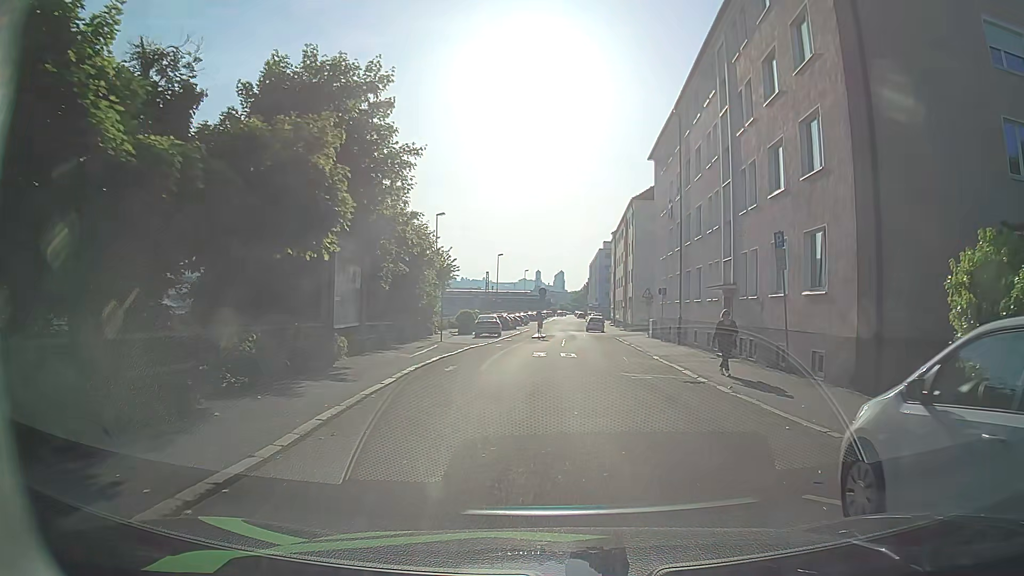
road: residential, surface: asphalt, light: Day
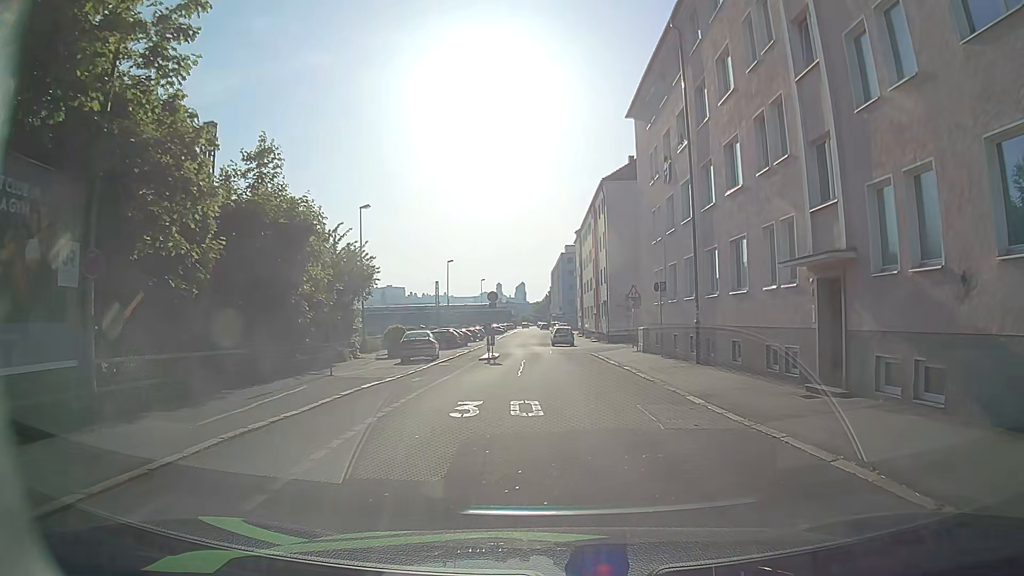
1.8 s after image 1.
(-0.1, +12.3) m; +1°
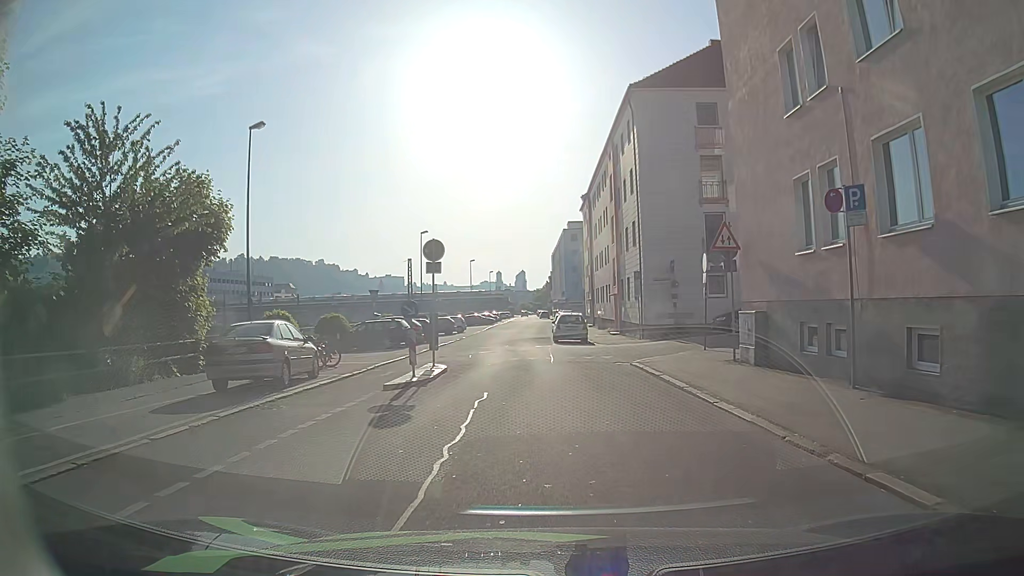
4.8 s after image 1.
(+0.2, +18.6) m; 0°
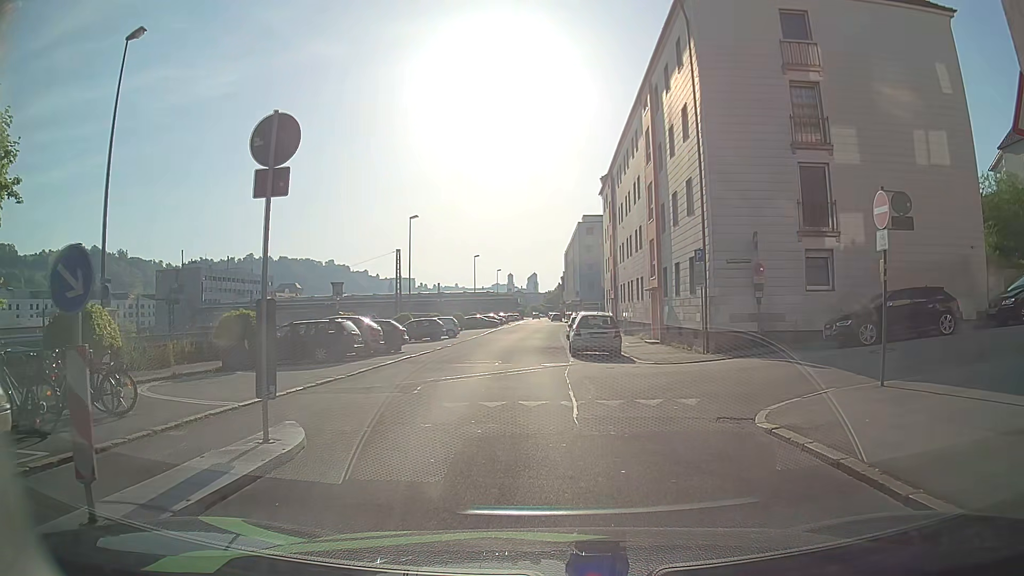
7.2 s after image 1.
(-0.1, +11.4) m; -1°
